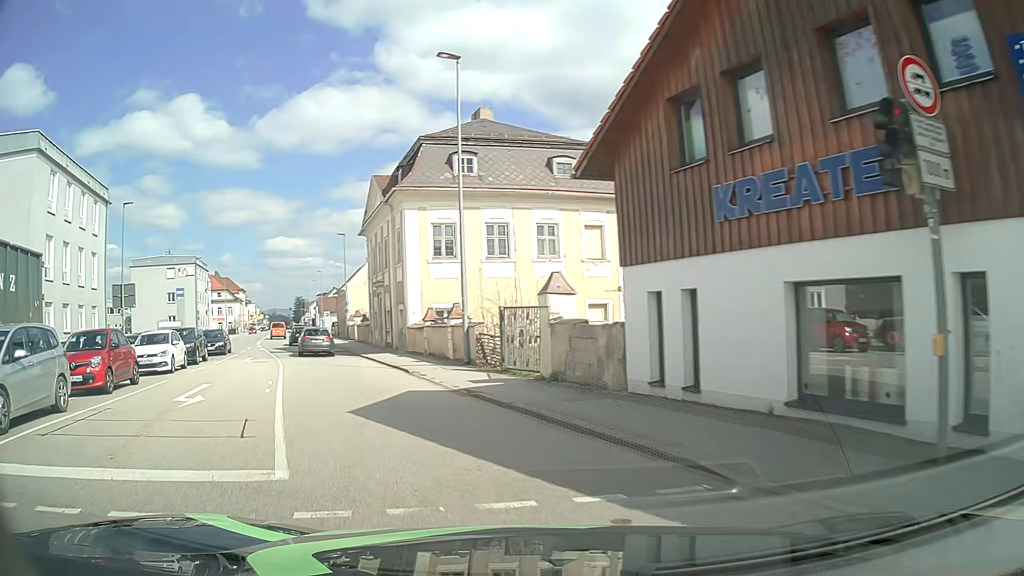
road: tertiary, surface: asphalt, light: Day
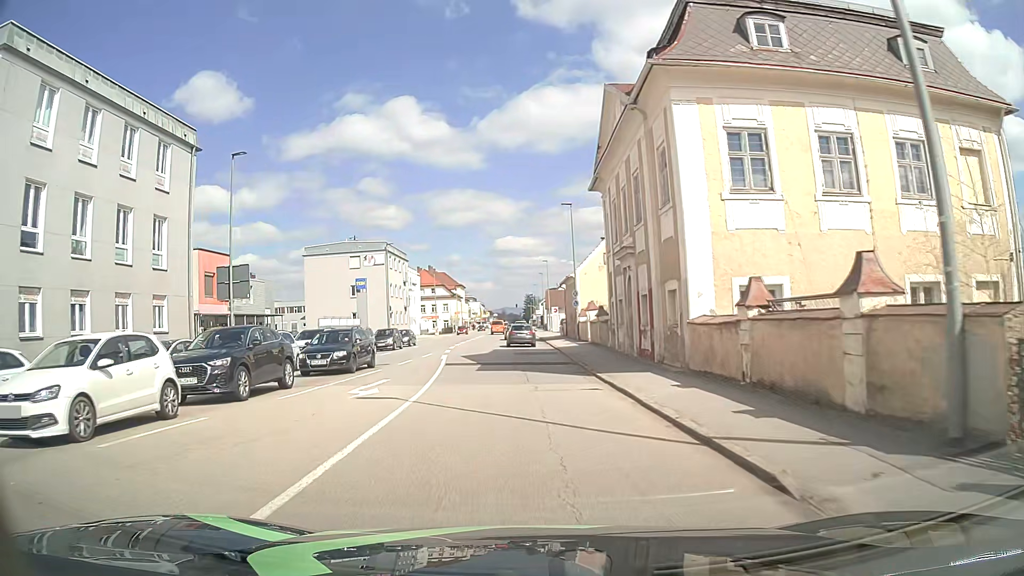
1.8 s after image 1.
(-3.4, +15.3) m; -20°
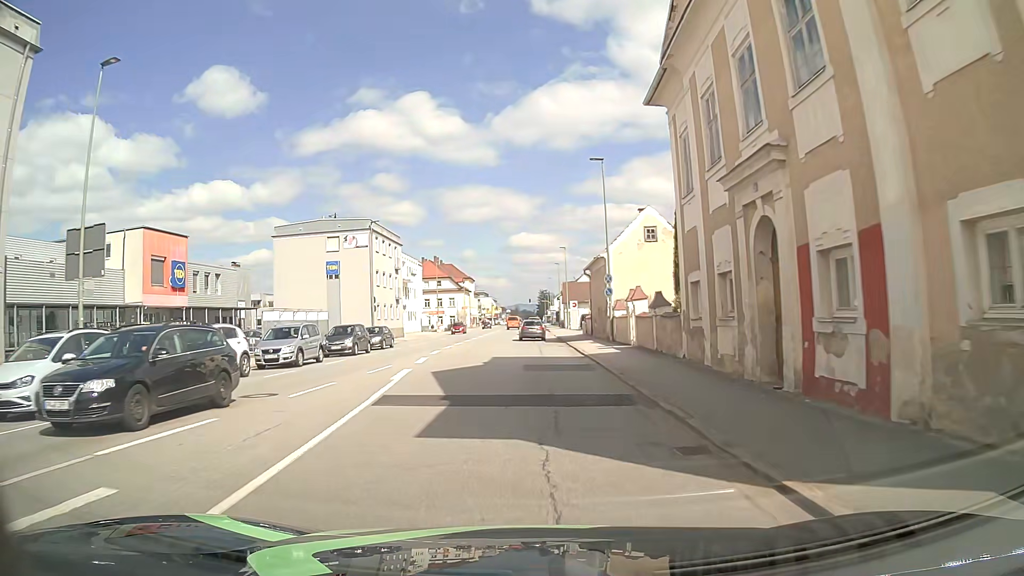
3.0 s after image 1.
(-0.2, +13.2) m; -1°
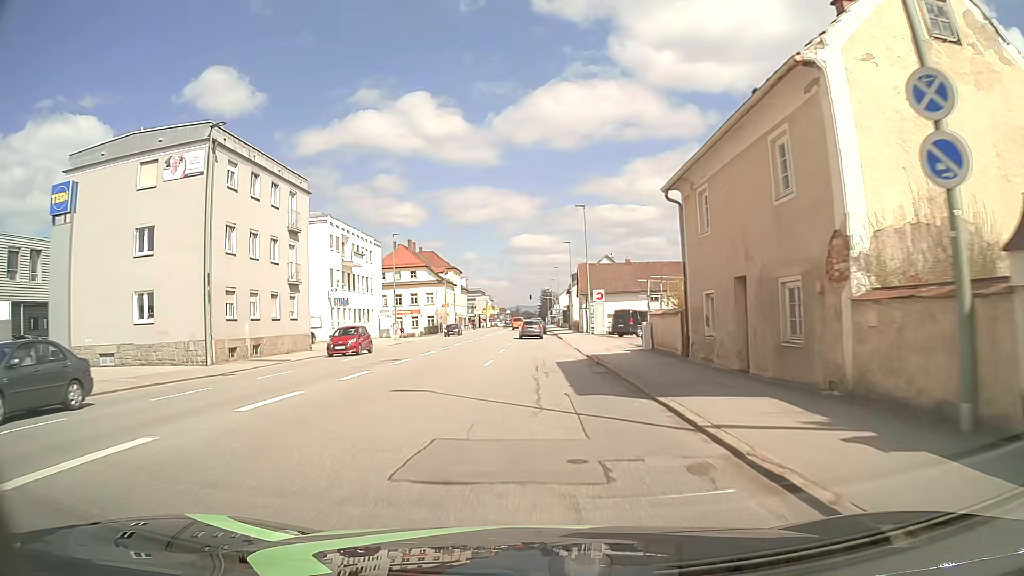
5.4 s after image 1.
(-0.1, +30.9) m; 0°
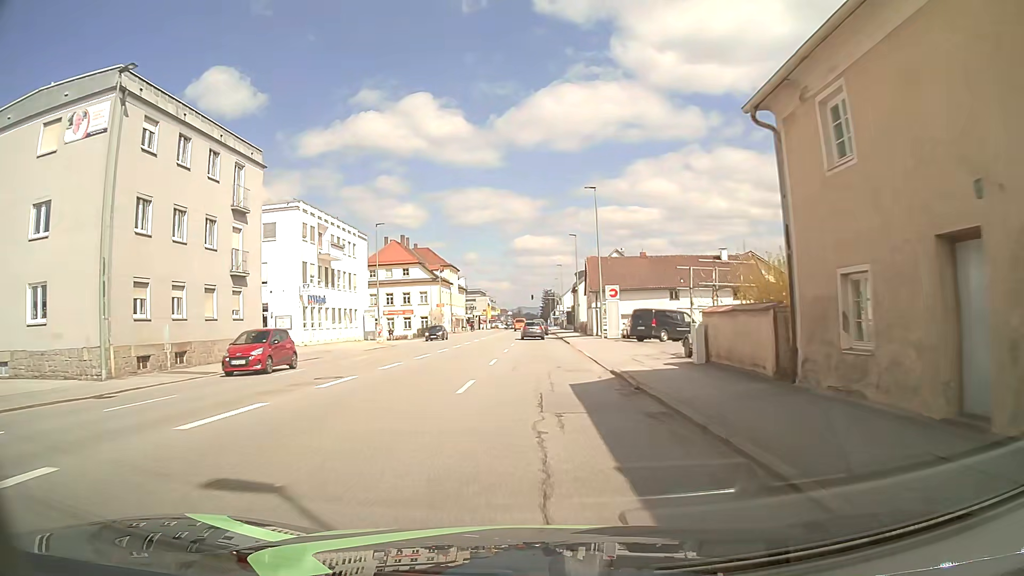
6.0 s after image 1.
(-0.1, +7.9) m; 0°
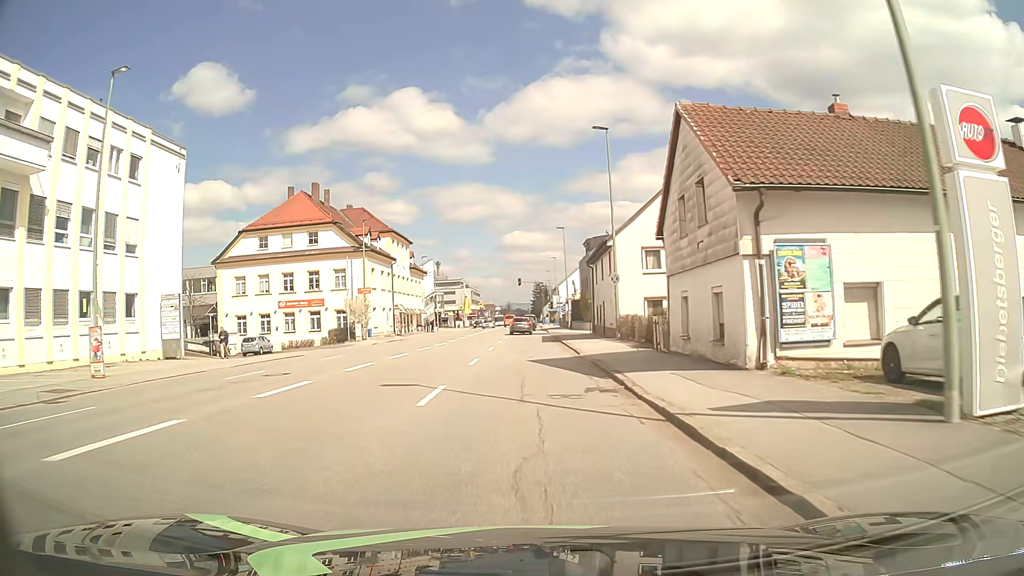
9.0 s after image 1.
(+0.4, +38.7) m; +1°
(0, +10) (0, +20) (0, +30) (0, +40) (-1, +50) (-1, +60) (-1, +70) (-1, +80) (-1, +90) (-1, +100) m
